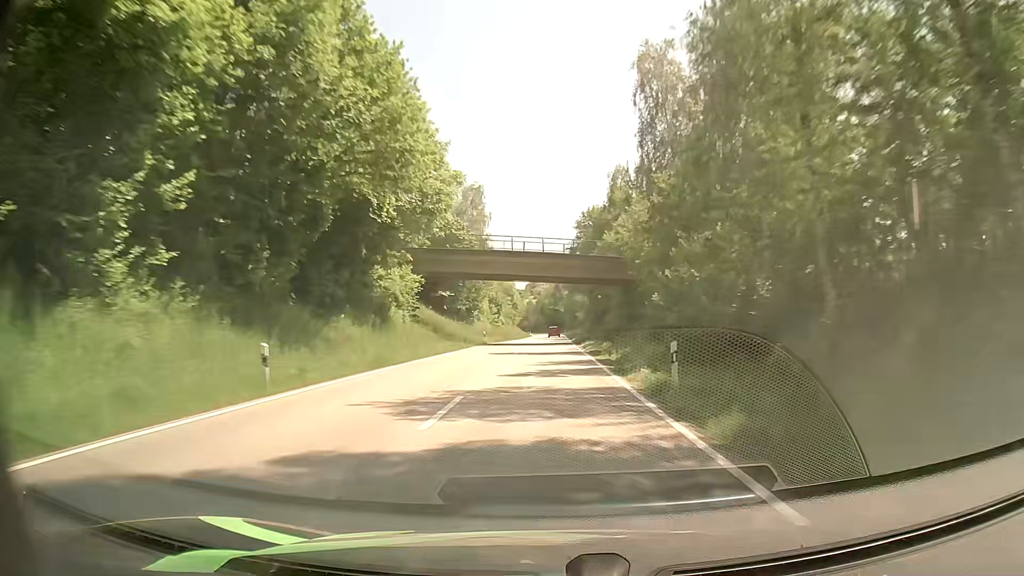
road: secondary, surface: asphalt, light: Day
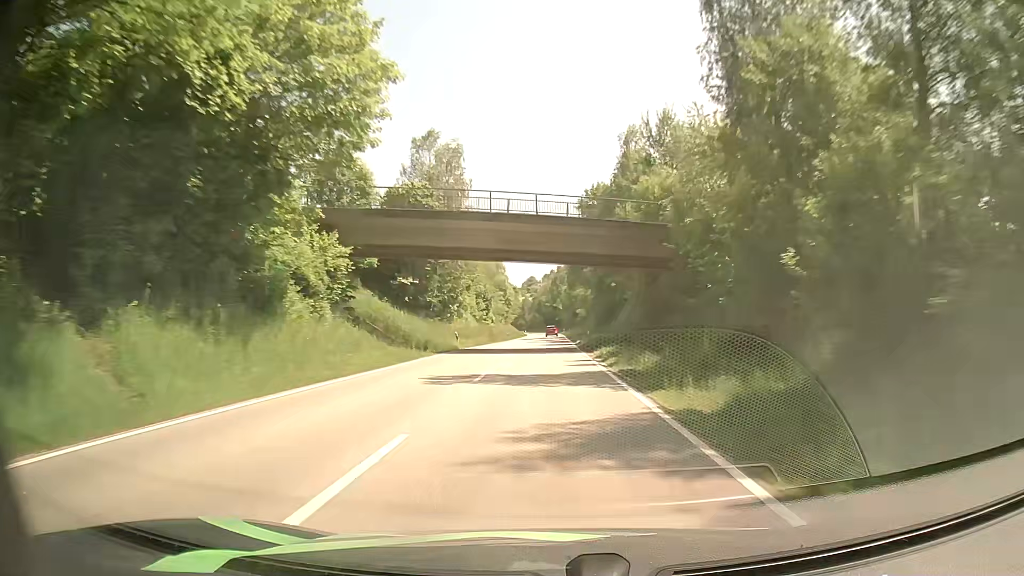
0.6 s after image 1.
(+0.1, +16.8) m; +1°
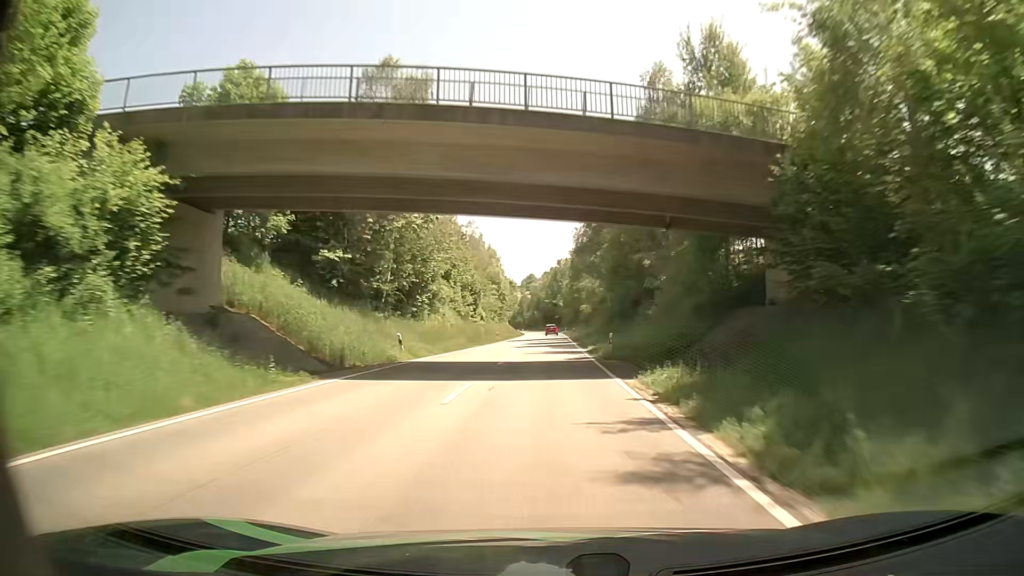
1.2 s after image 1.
(-0.1, +16.9) m; 0°
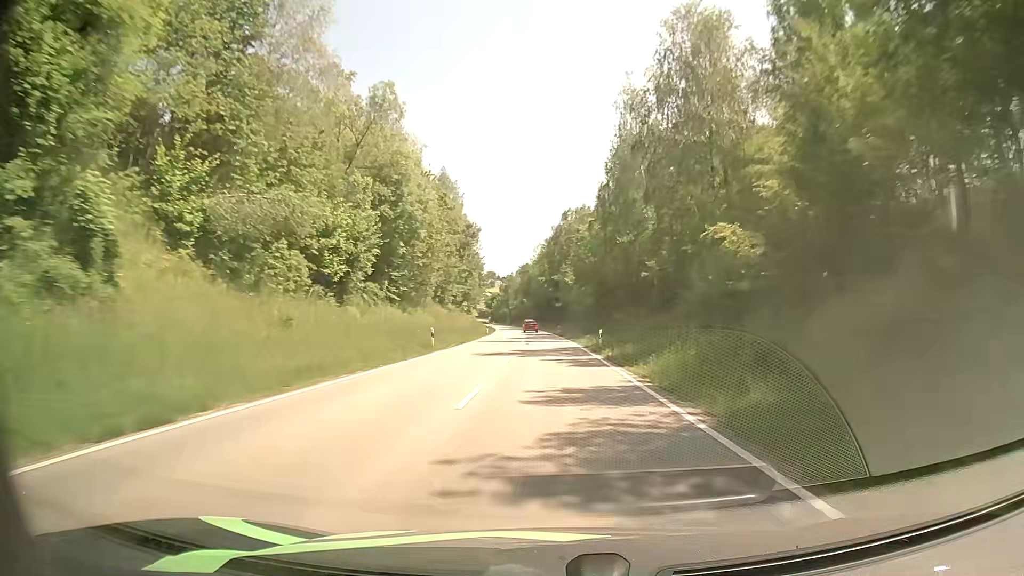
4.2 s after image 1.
(-0.7, +85.4) m; 0°
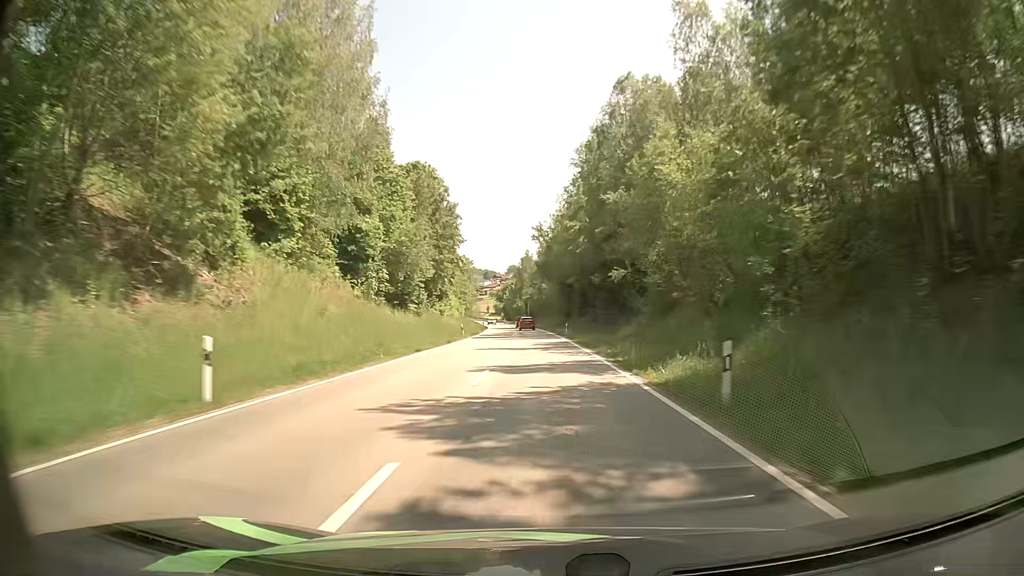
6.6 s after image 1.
(-0.9, +68.4) m; -2°
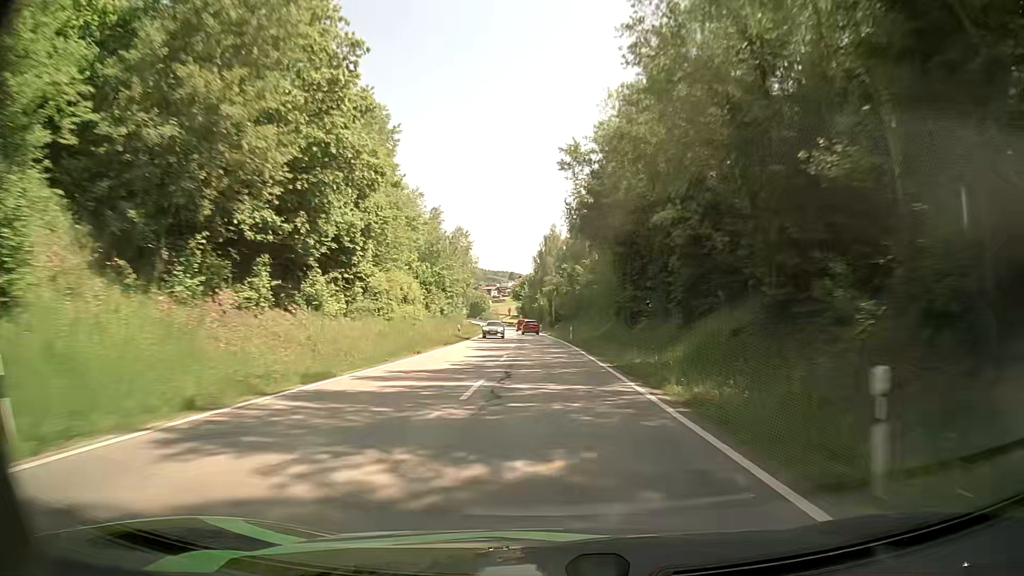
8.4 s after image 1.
(-0.9, +50.5) m; -2°
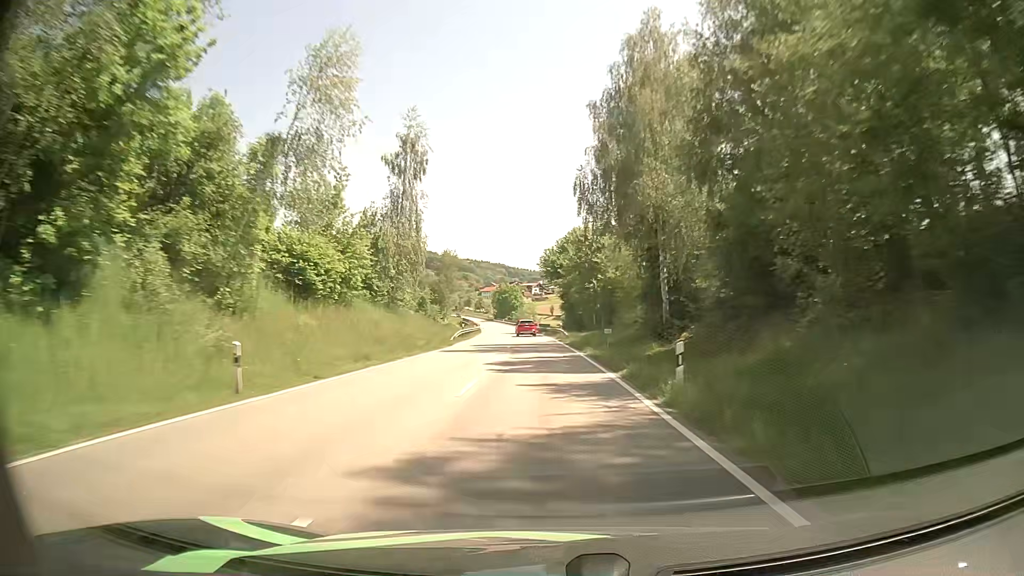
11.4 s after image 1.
(-2.2, +83.5) m; -4°
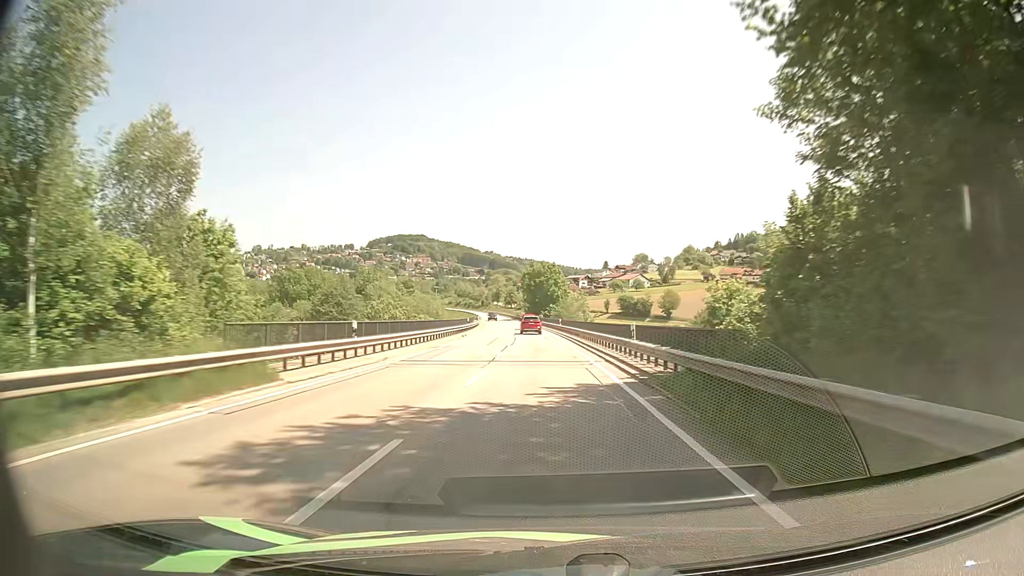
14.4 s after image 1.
(-2.3, +81.0) m; -3°
